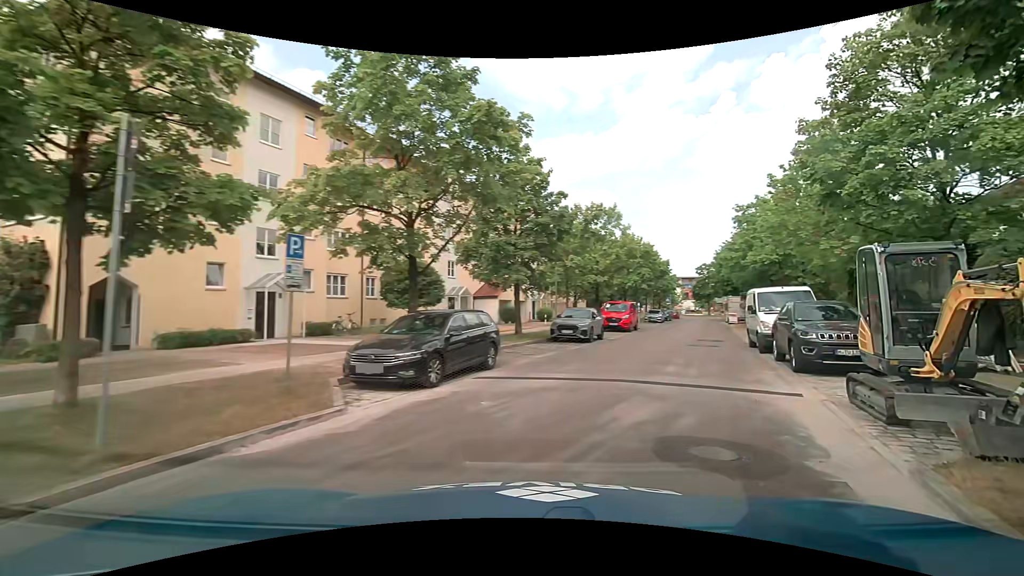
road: residential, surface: asphalt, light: Day
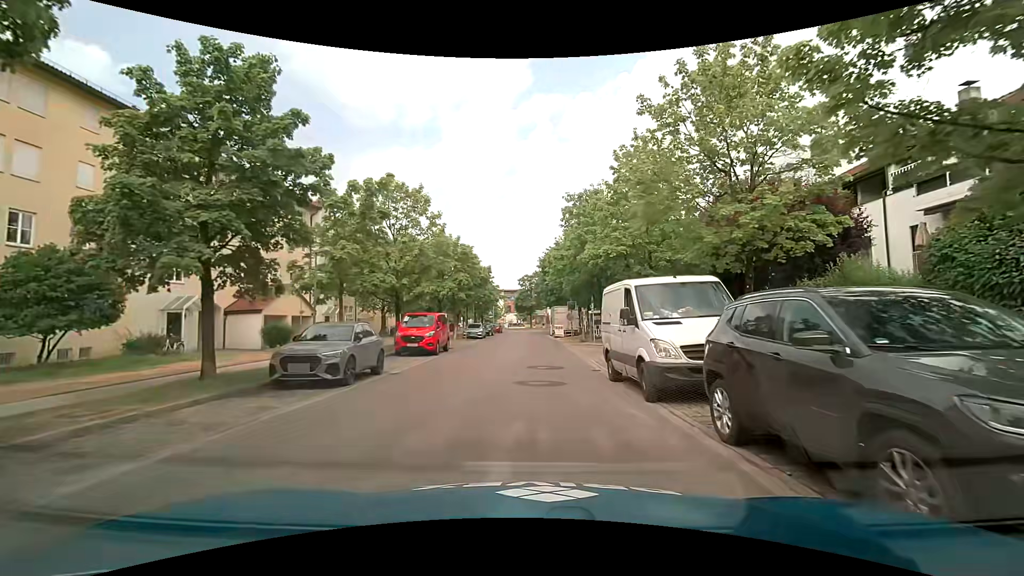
(+2.2, +9.8) m; +19°
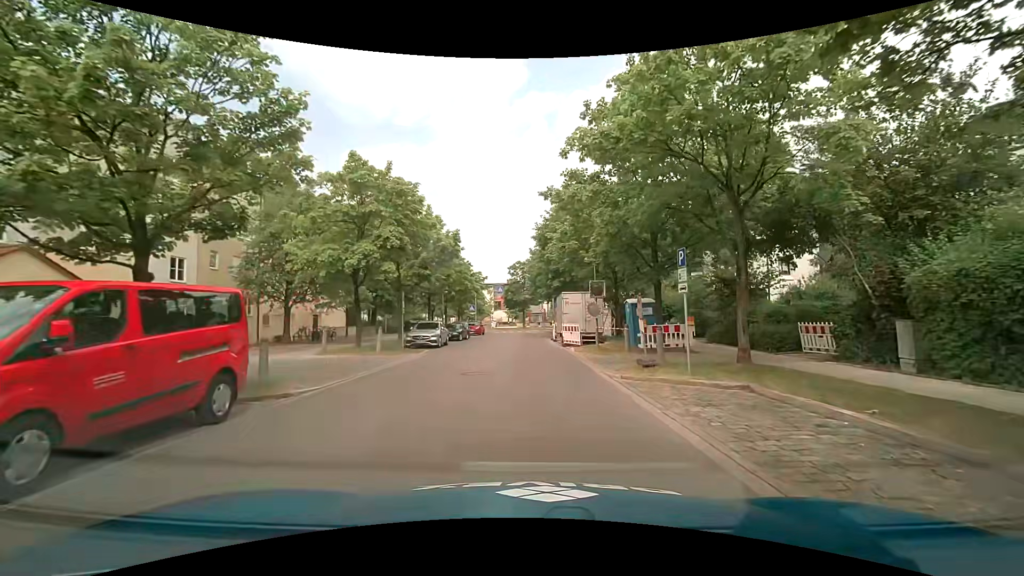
(0.0, +19.0) m; +1°
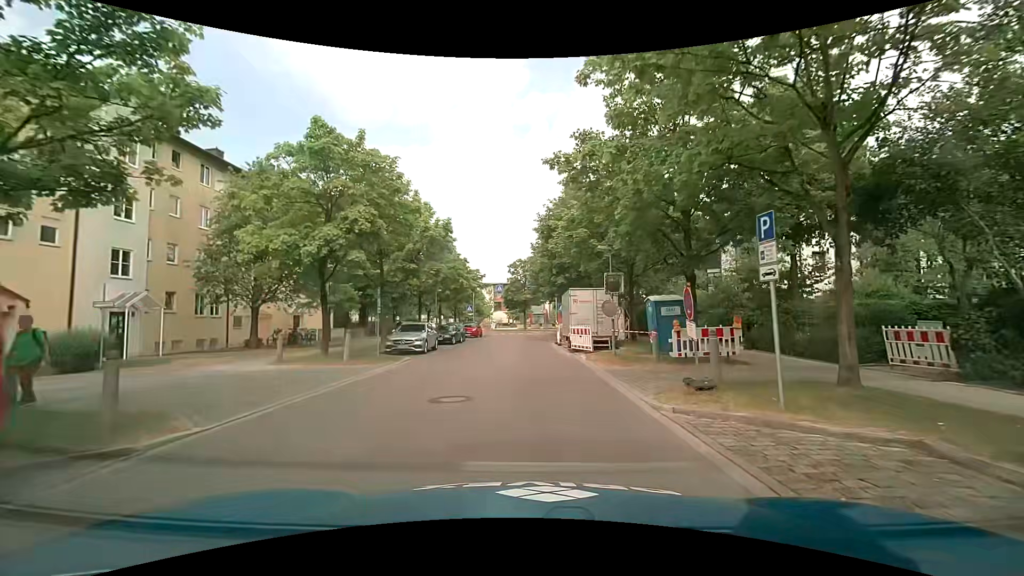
(-0.1, +4.0) m; -1°
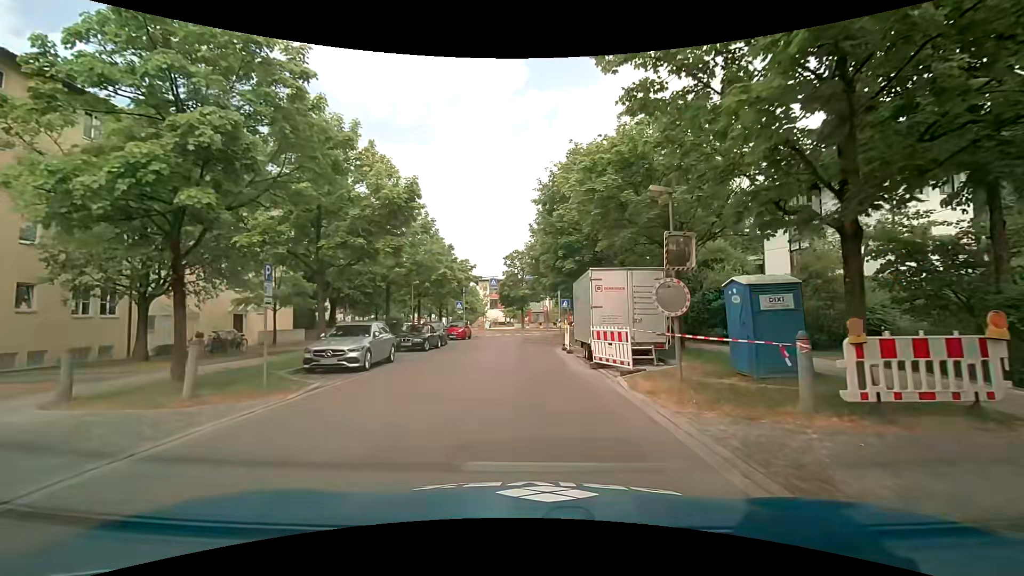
(0.0, +8.1) m; 0°
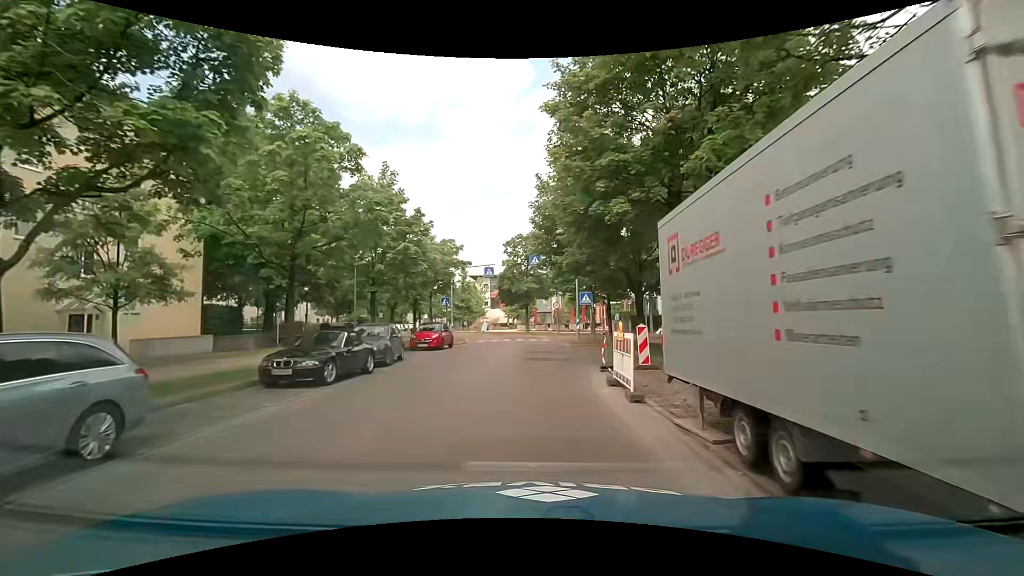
(0.0, +12.3) m; 0°
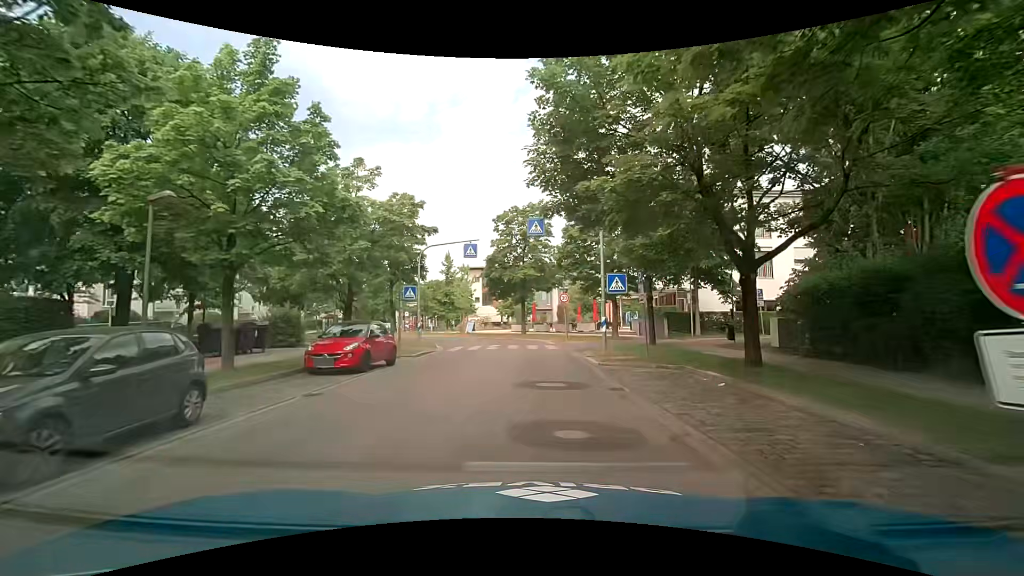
(-0.1, +12.0) m; 0°
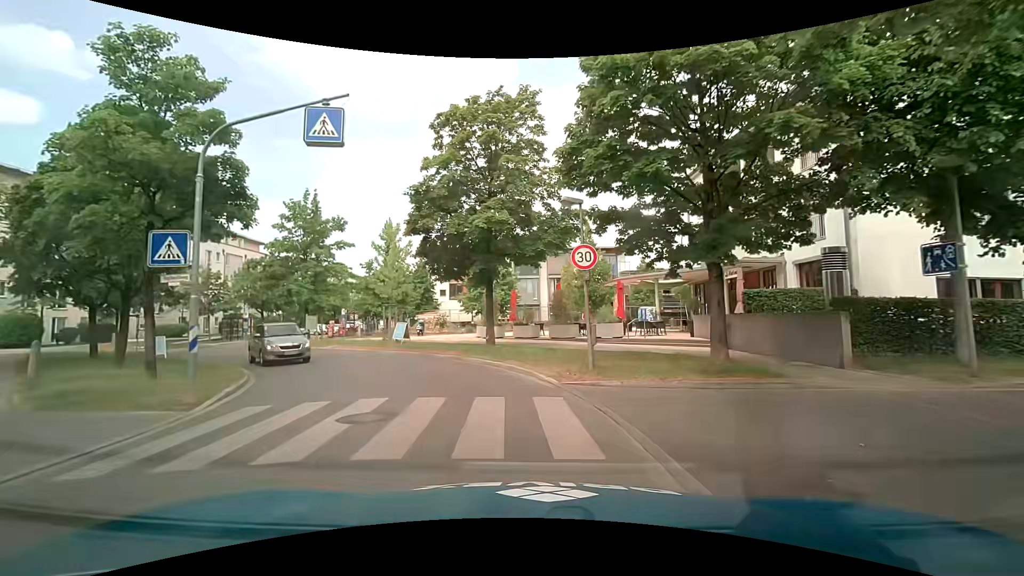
(+0.6, +19.4) m; +2°
(-1, +10) (-5, +19) (-12, +26) (-19, +34) (-23, +42) (-24, +52) (-25, +62) (-25, +72) (-25, +82) (-26, +92) m
